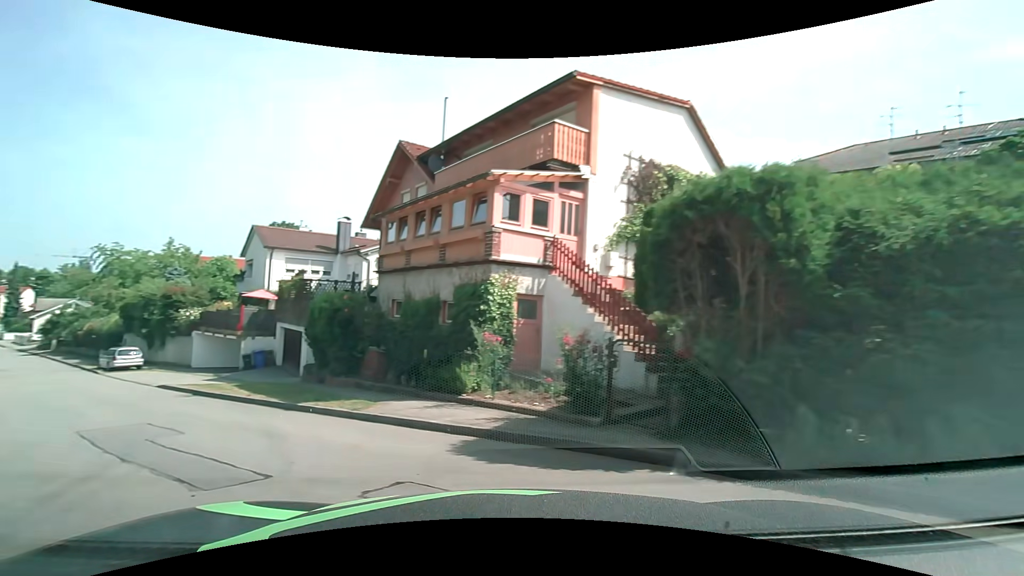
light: Day
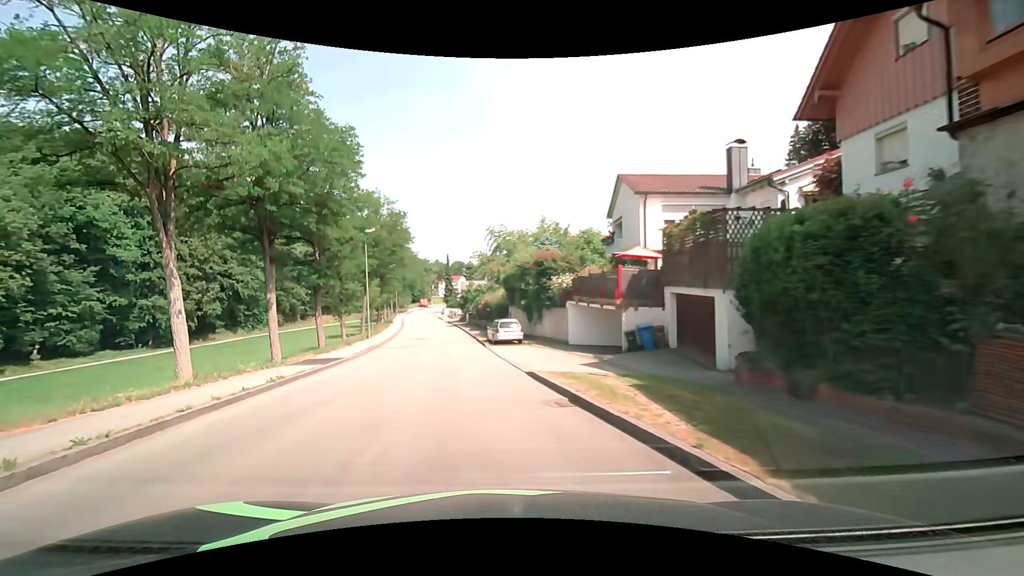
(-4.7, +10.2) m; -40°
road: unclassified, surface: asphalt
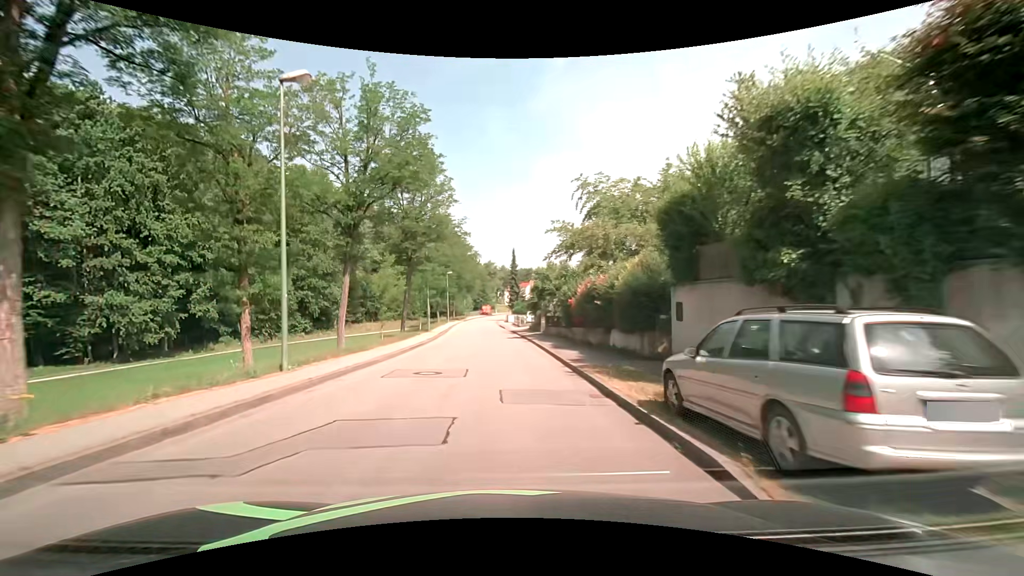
(-2.2, +24.7) m; -7°
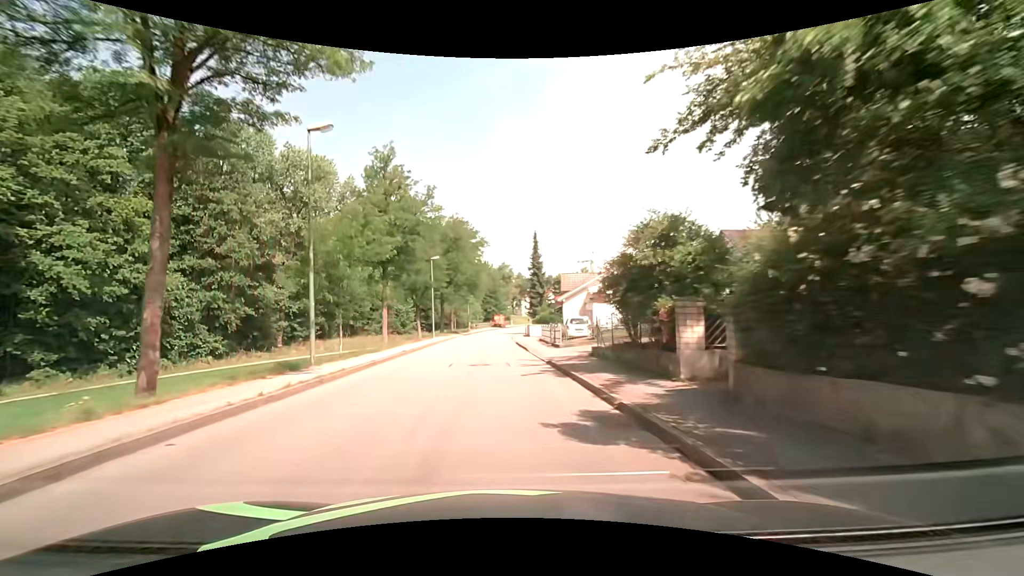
(-0.4, +29.8) m; -2°
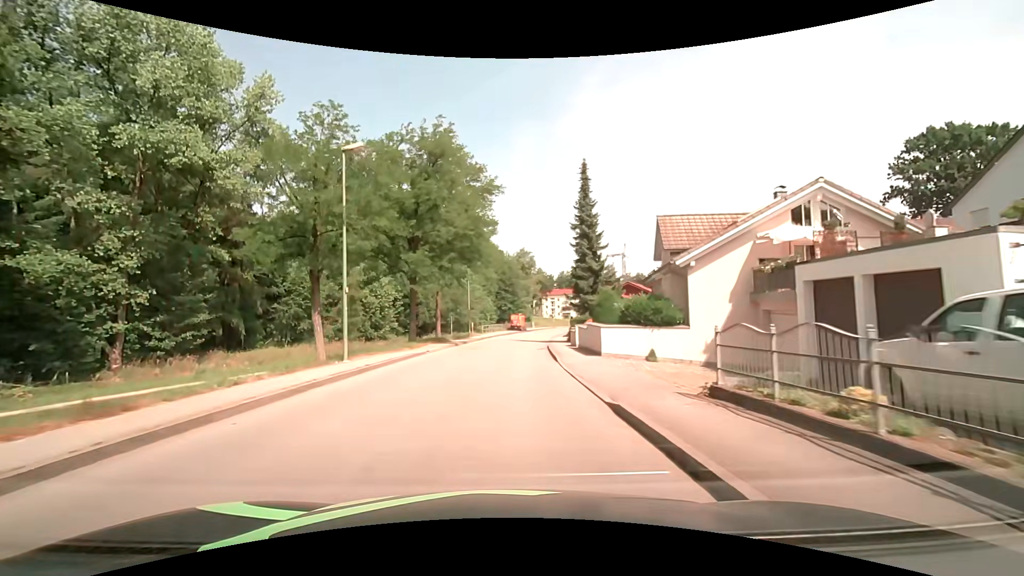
(-0.6, +30.8) m; -2°
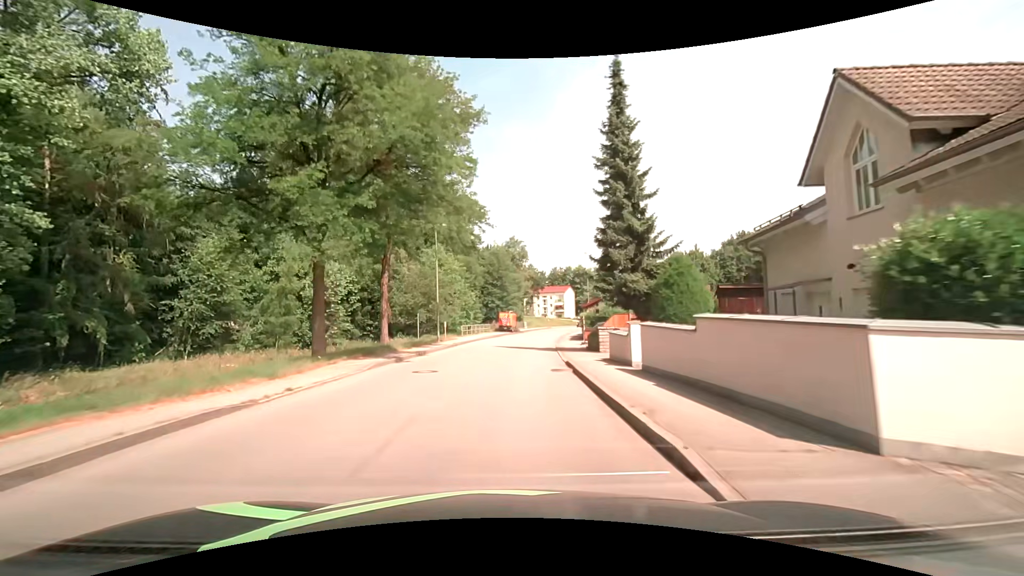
(+0.2, +15.4) m; +2°
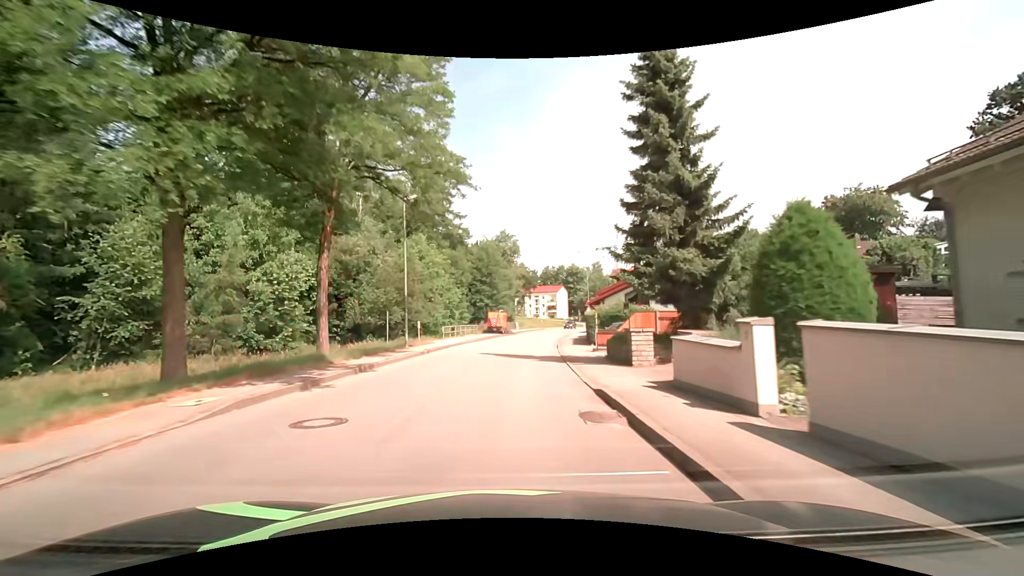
(0.0, +7.7) m; +1°
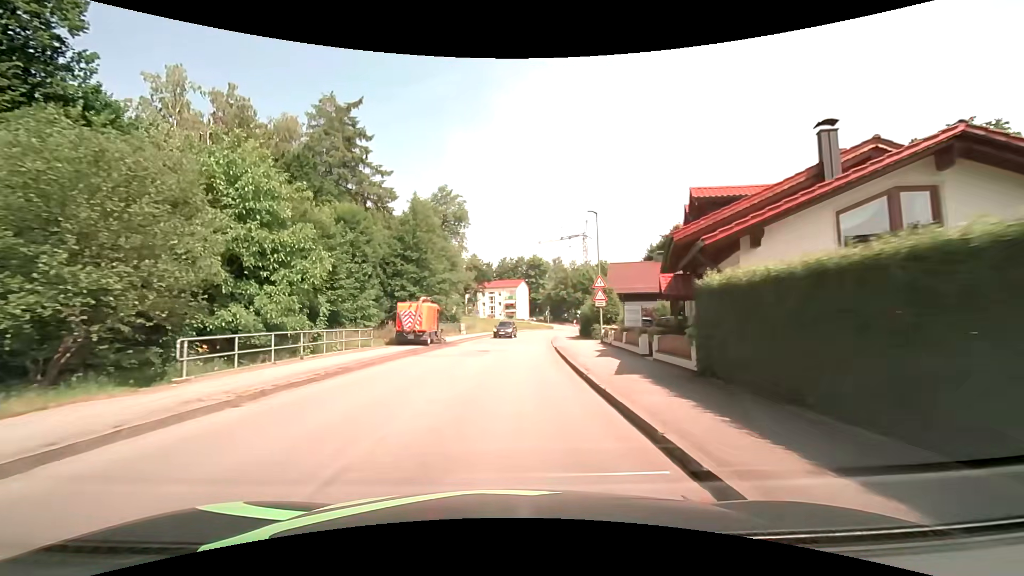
(+1.4, +30.6) m; +6°
(0, +10) (+1, +20) (+1, +30) (+2, +40) (+3, +50) (+4, +60) (+6, +70) (+9, +79) (+13, +88) (+18, +97) m
